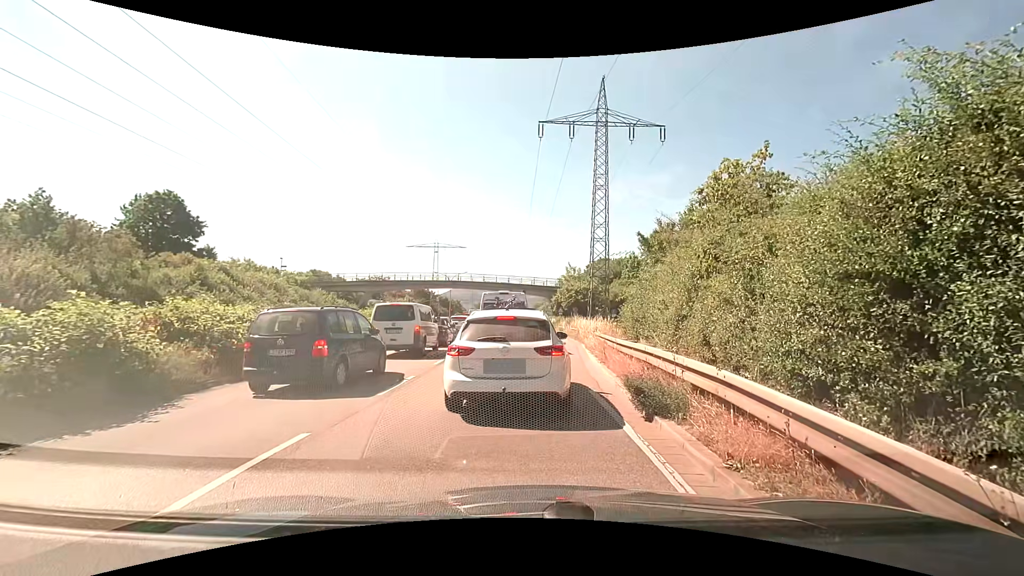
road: trunk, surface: asphalt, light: Day
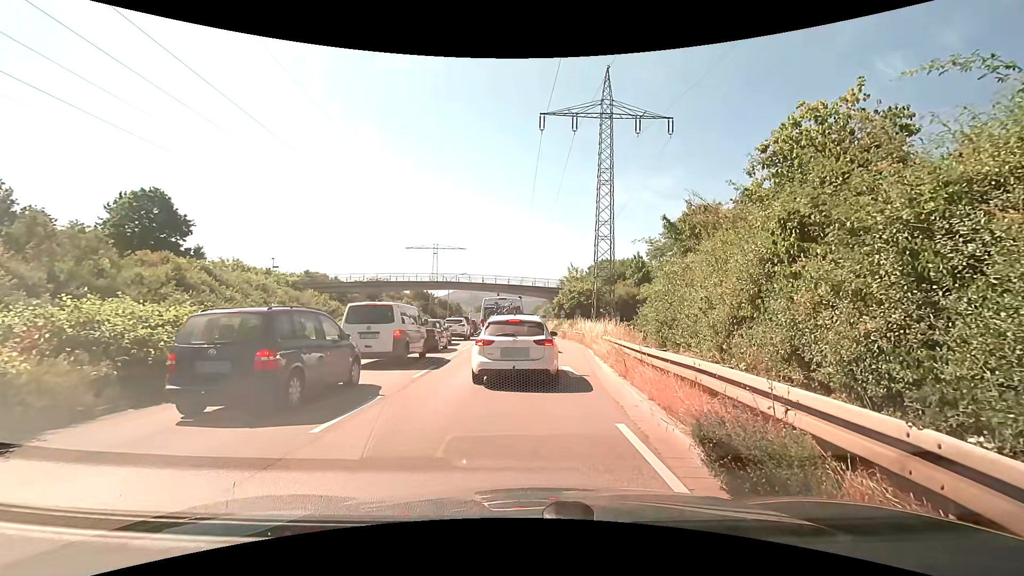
(0.0, +2.8) m; 0°
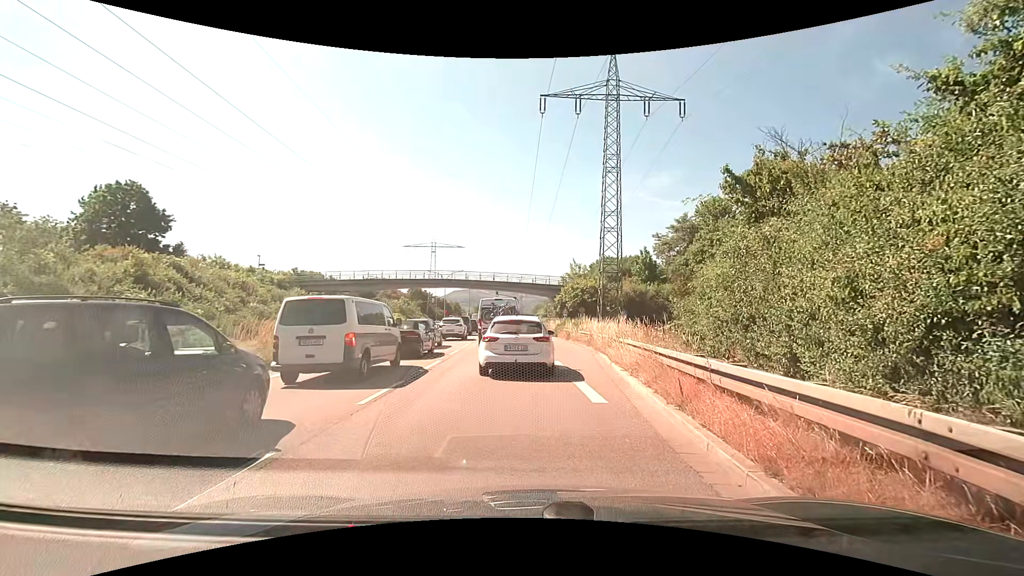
(+0.1, +3.9) m; +1°
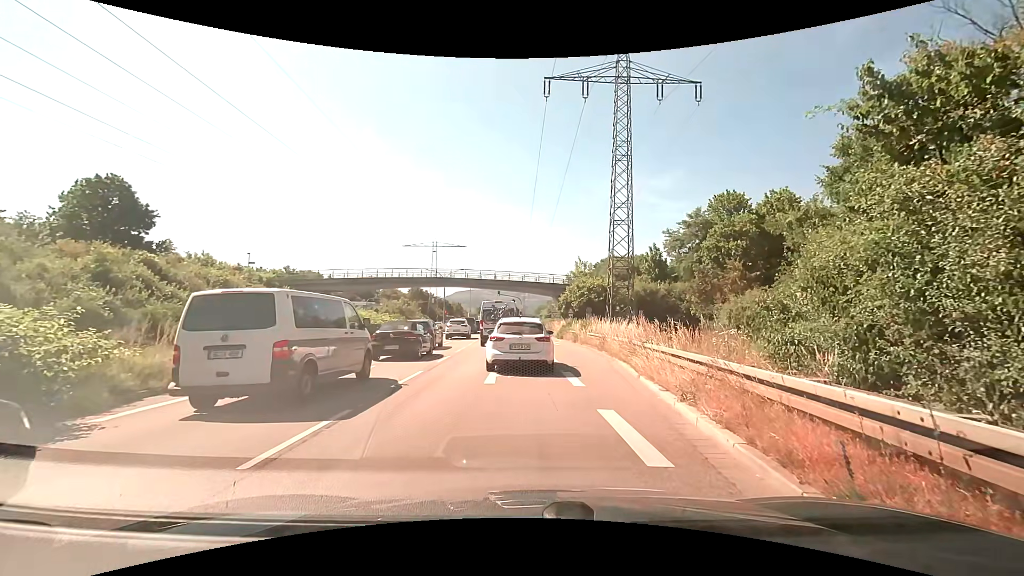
(0.0, +3.6) m; 0°
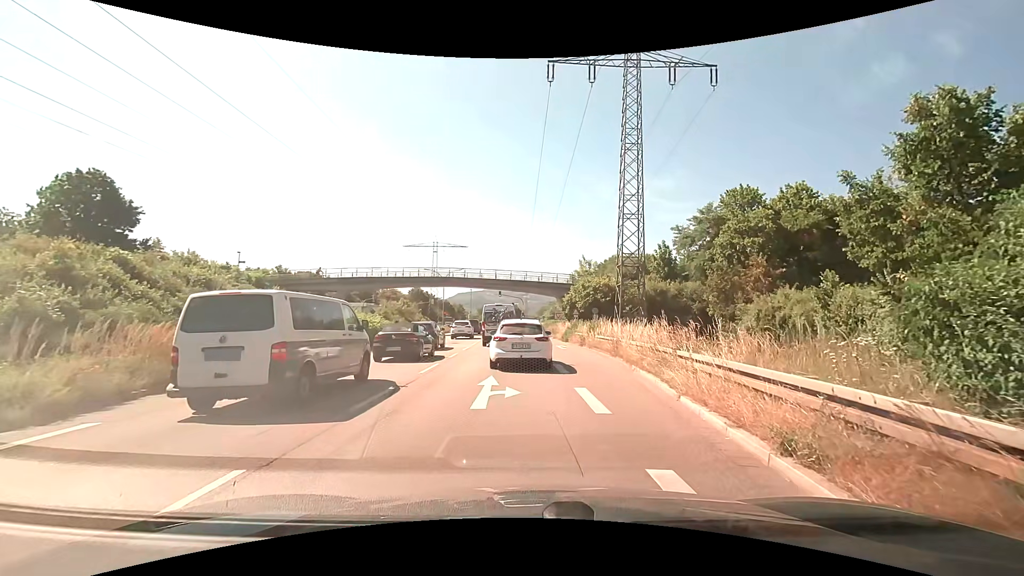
(0.0, +3.1) m; 0°
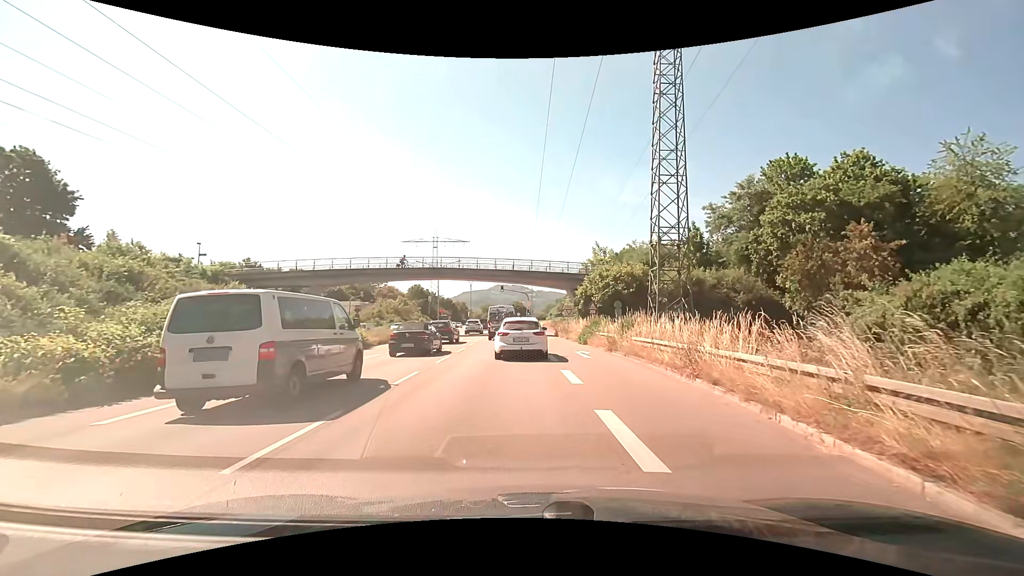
(-0.1, +9.4) m; -1°
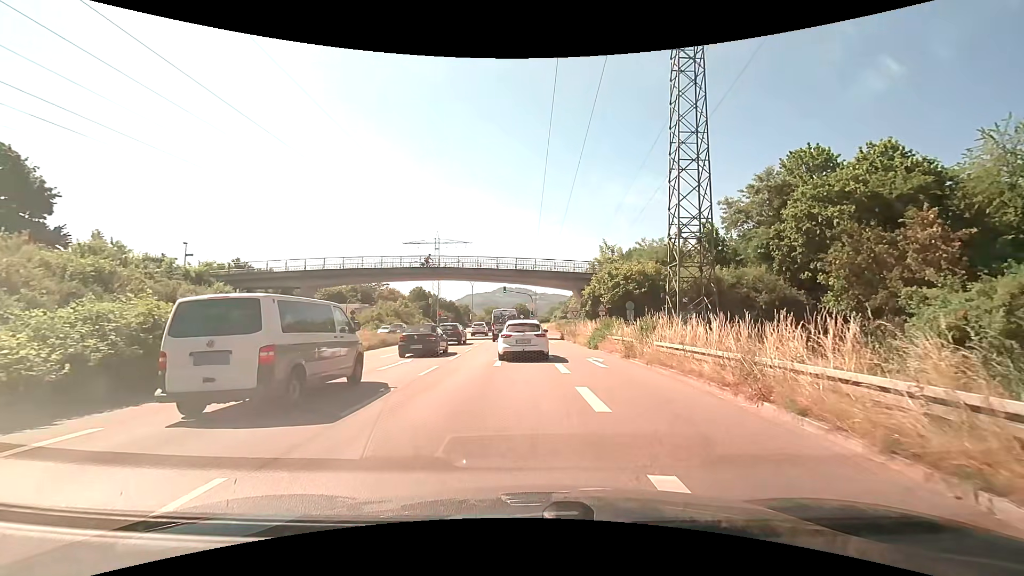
(0.0, +3.1) m; -1°
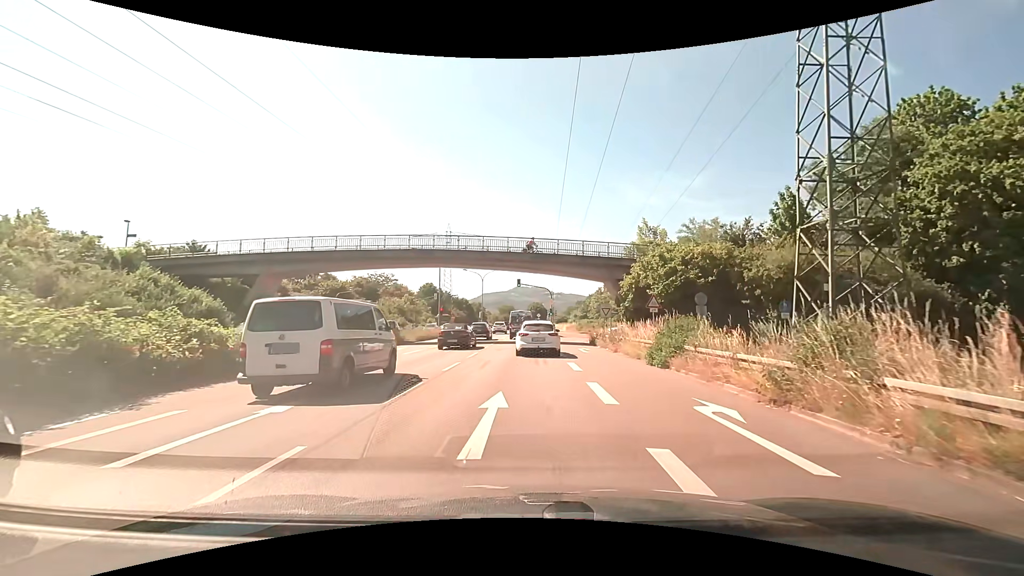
(-0.2, +11.2) m; -1°
(0, +10) (0, +20) (0, +30) (0, +40) (0, +50) (-1, +60) (-1, +70) (-1, +80) (-1, +90) (-1, +100) m
